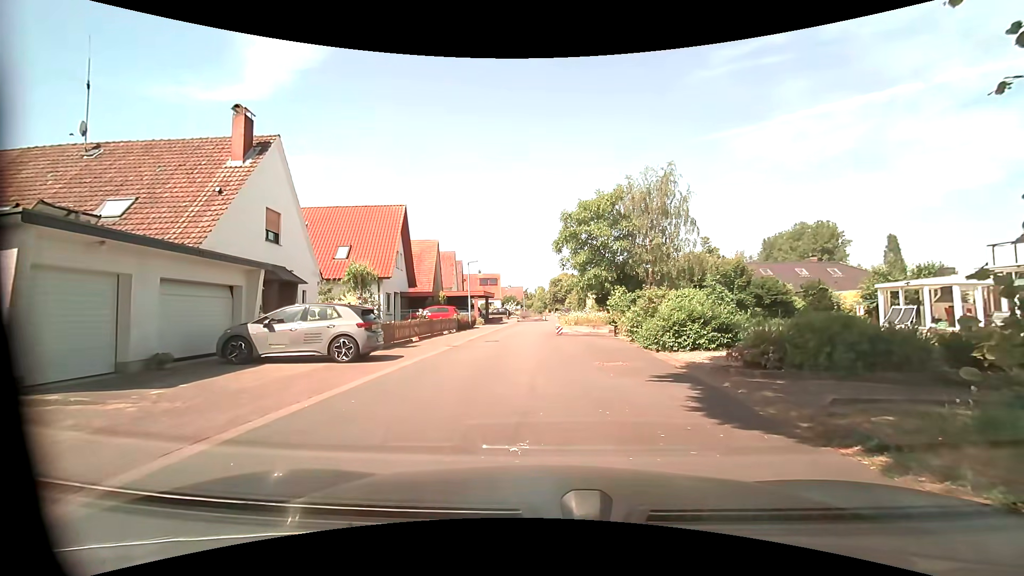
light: Day
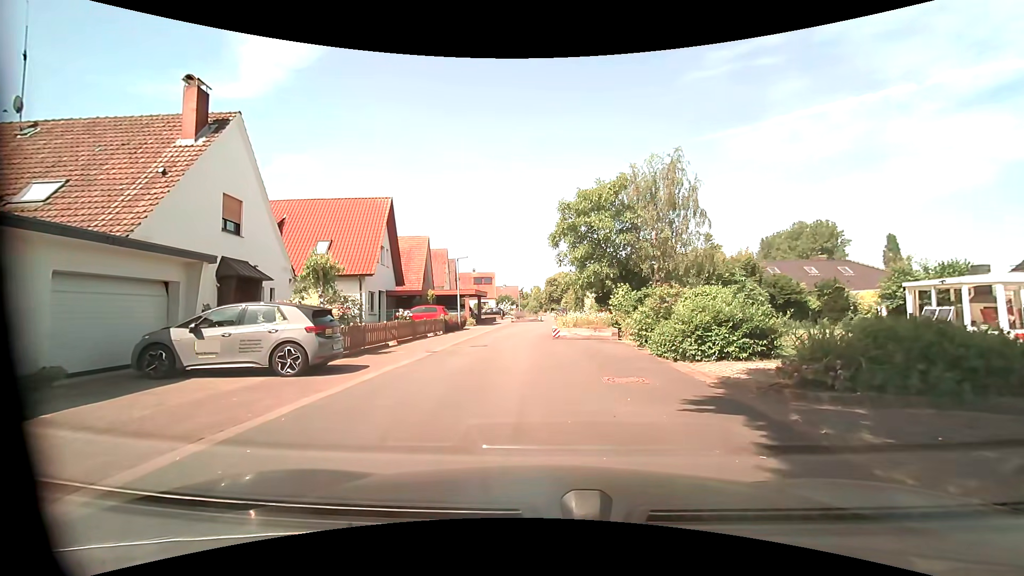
(+0.1, +2.5) m; +3°
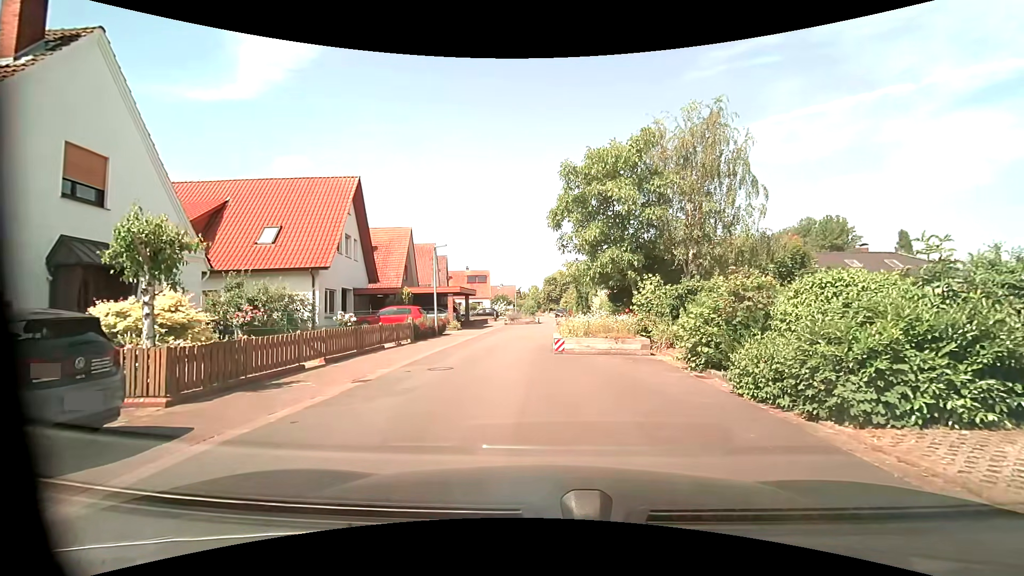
(+0.1, +6.2) m; +3°
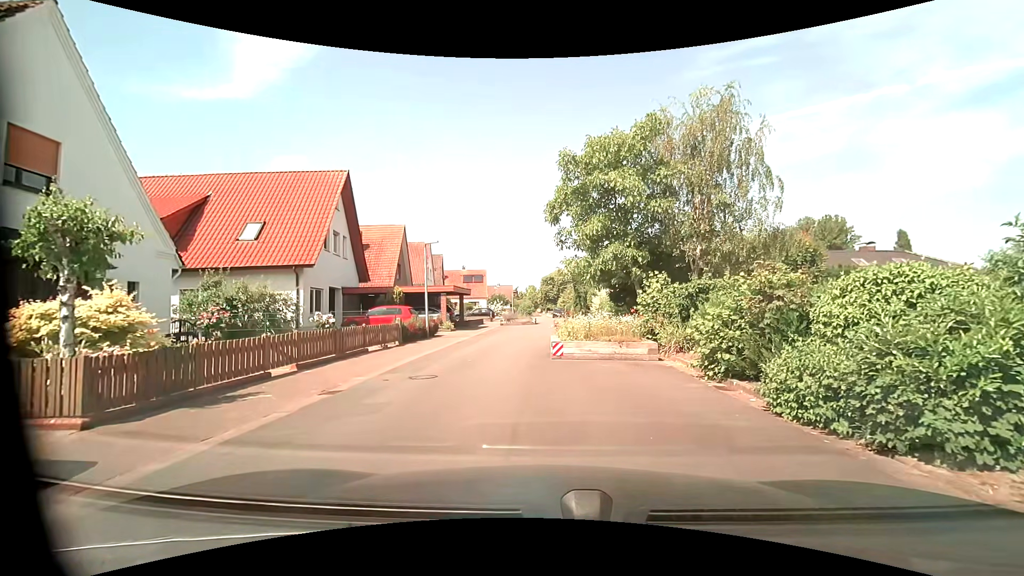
(0.0, +1.3) m; -1°
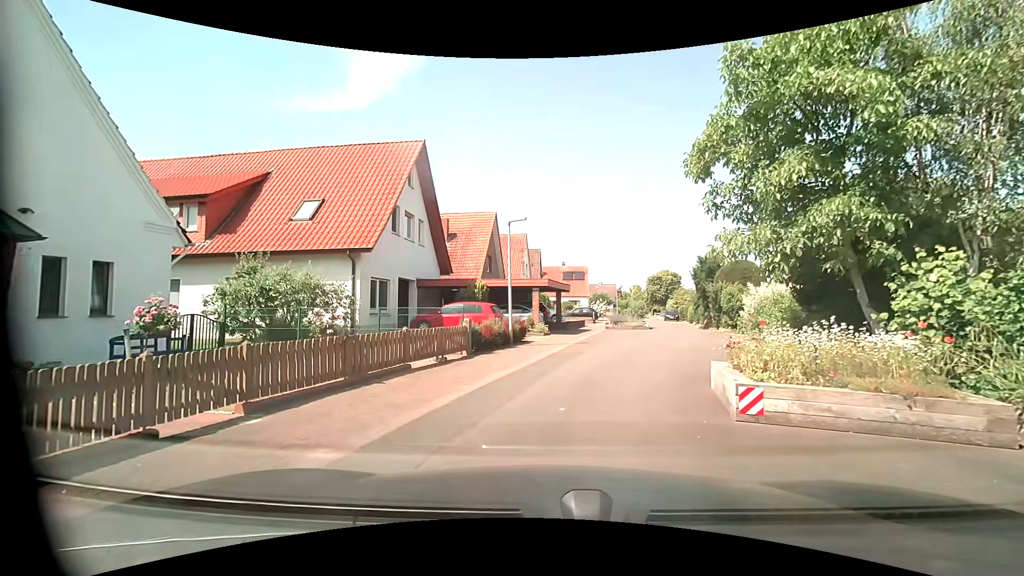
(-0.5, +6.1) m; -11°
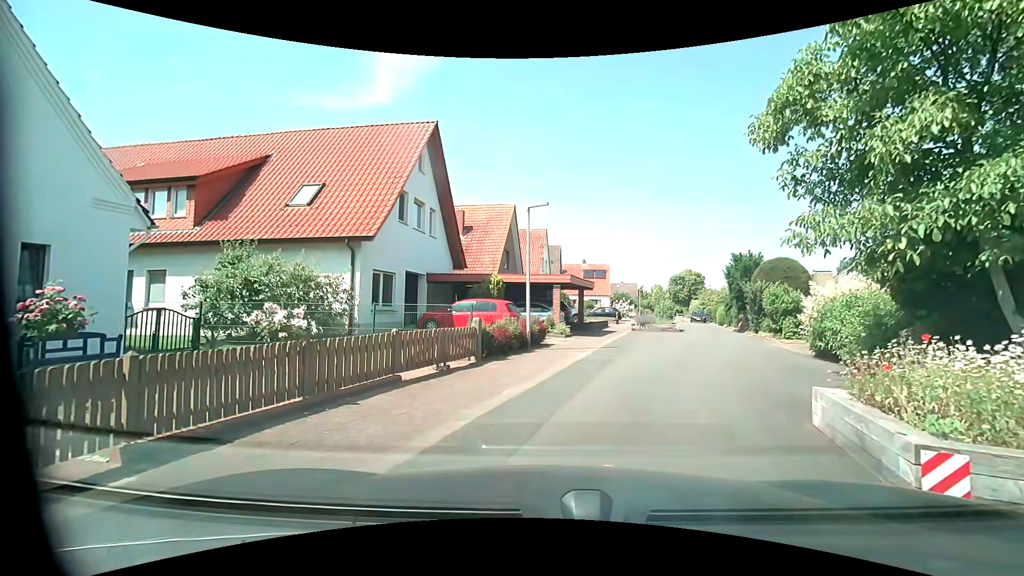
(-0.1, +2.3) m; -4°
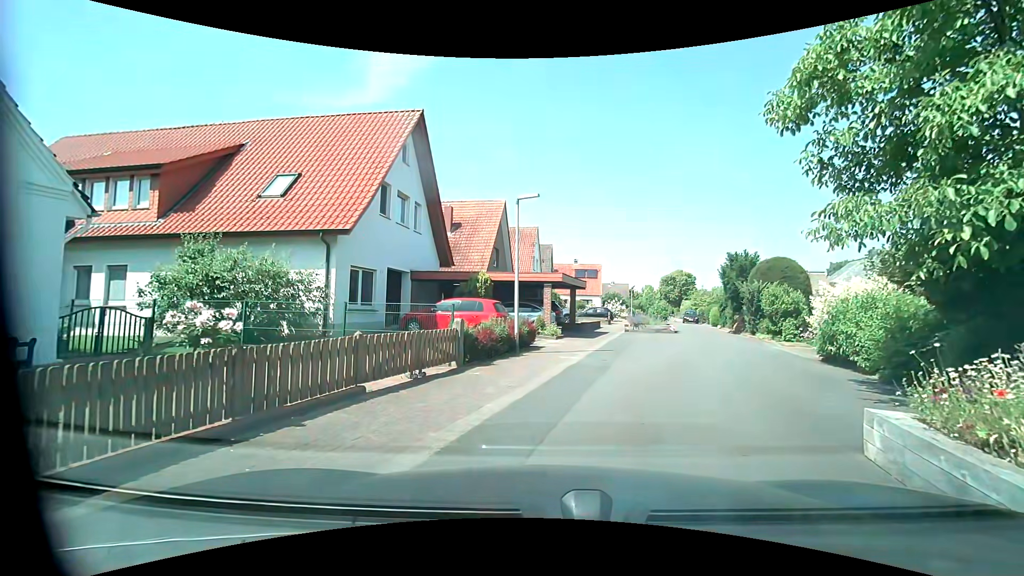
(0.0, +1.2) m; +1°
